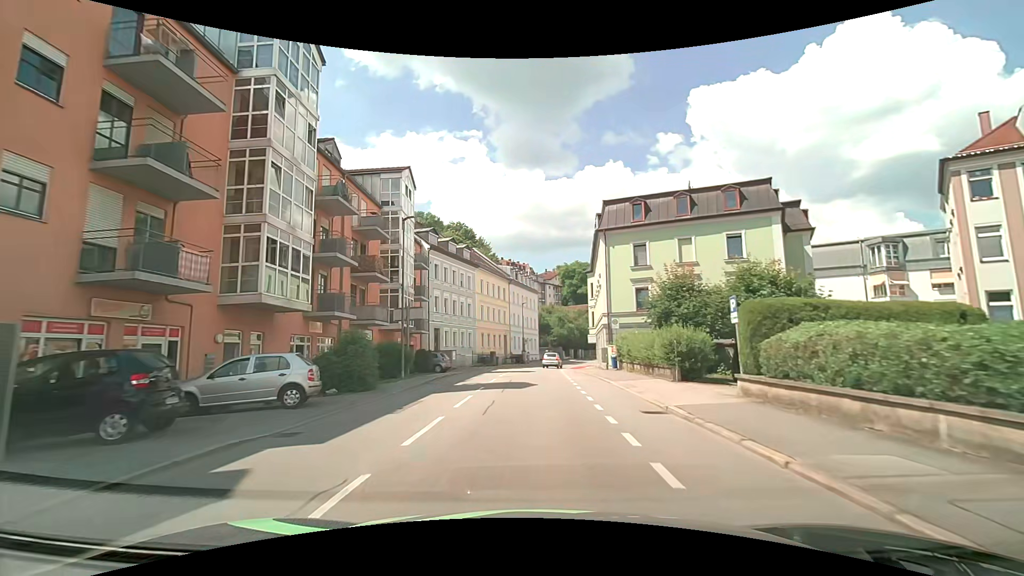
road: tertiary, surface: asphalt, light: Day
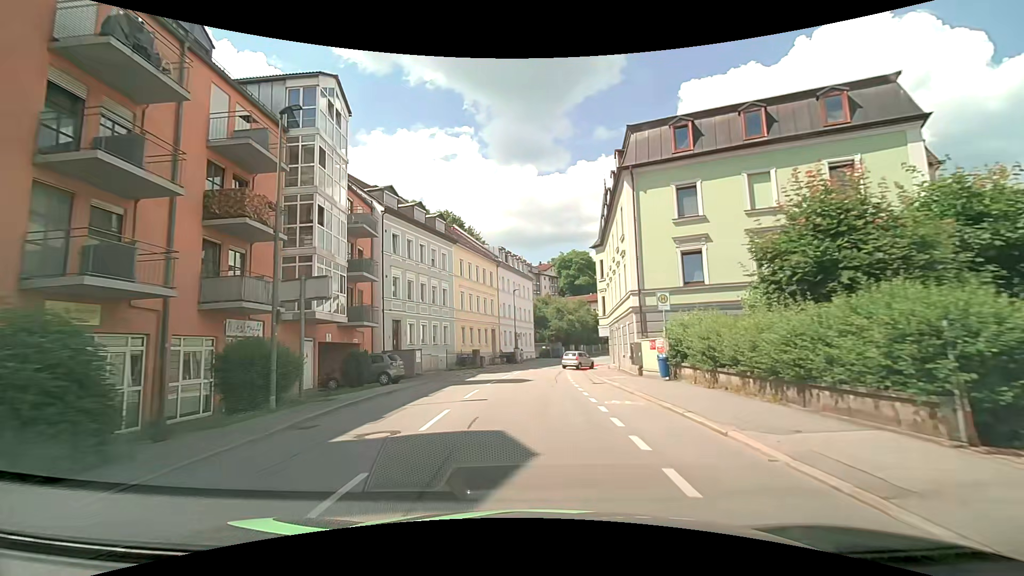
(0.0, +12.2) m; 0°
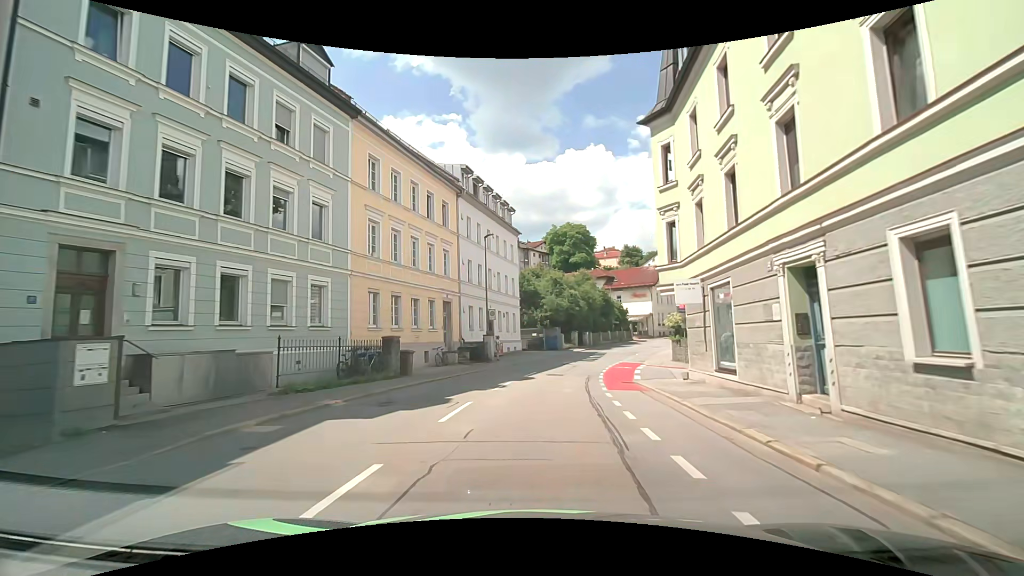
(+0.4, +23.4) m; +2°
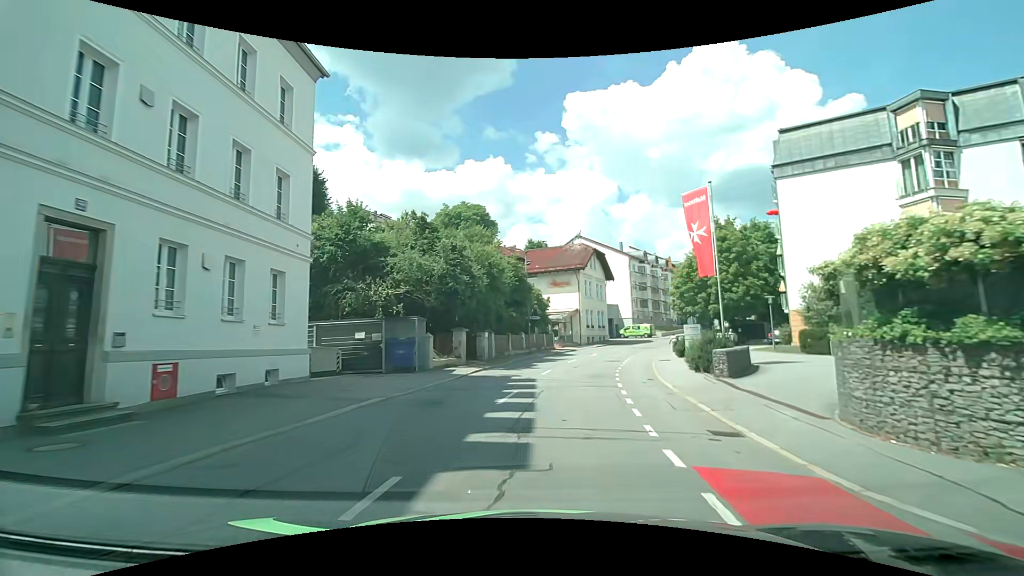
(+2.4, +28.9) m; +11°
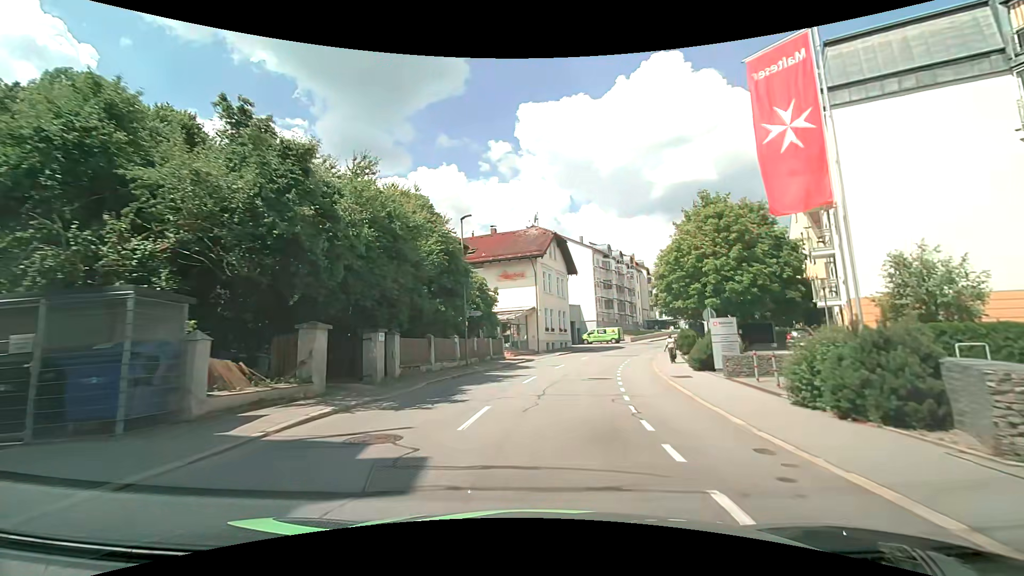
(+0.6, +12.4) m; +4°
